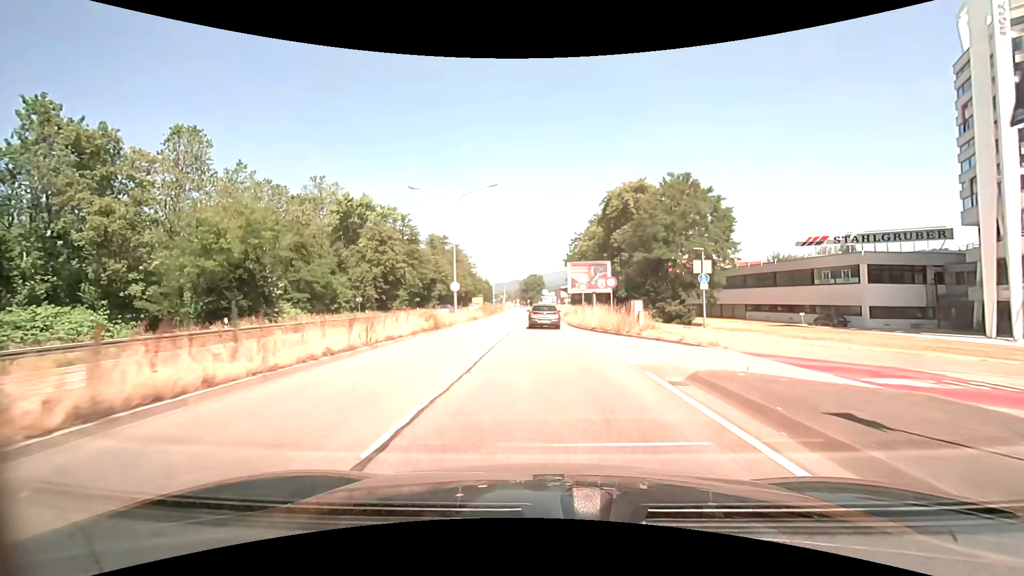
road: primary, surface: asphalt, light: Day
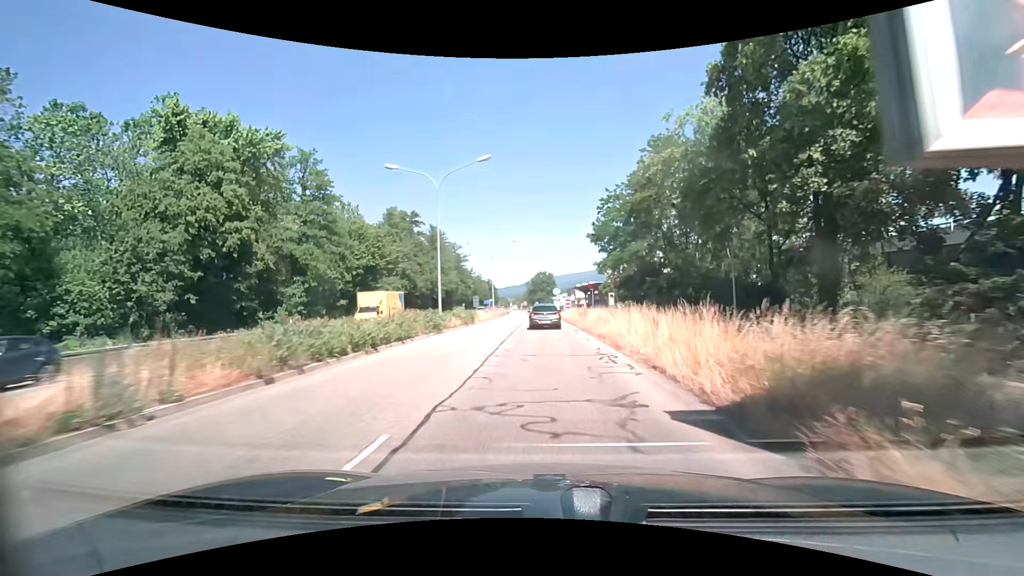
(-0.5, +41.4) m; -1°
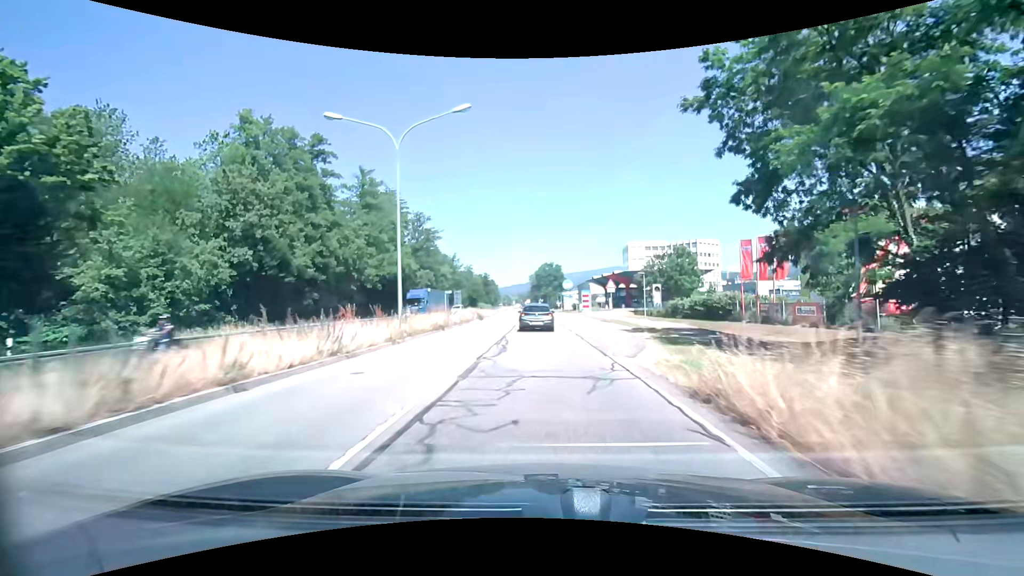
(-0.3, +43.7) m; -1°
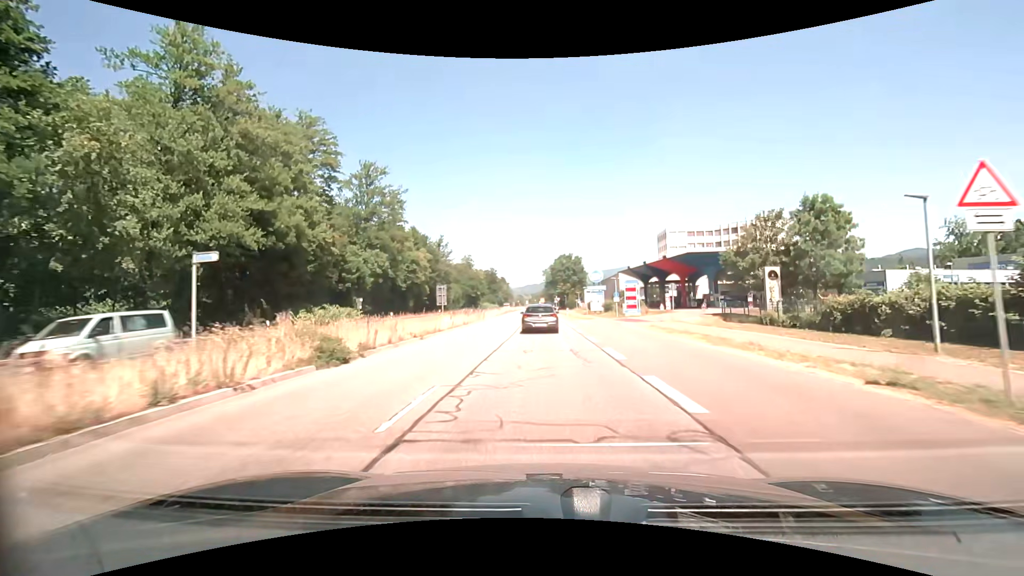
(-0.3, +34.4) m; -1°
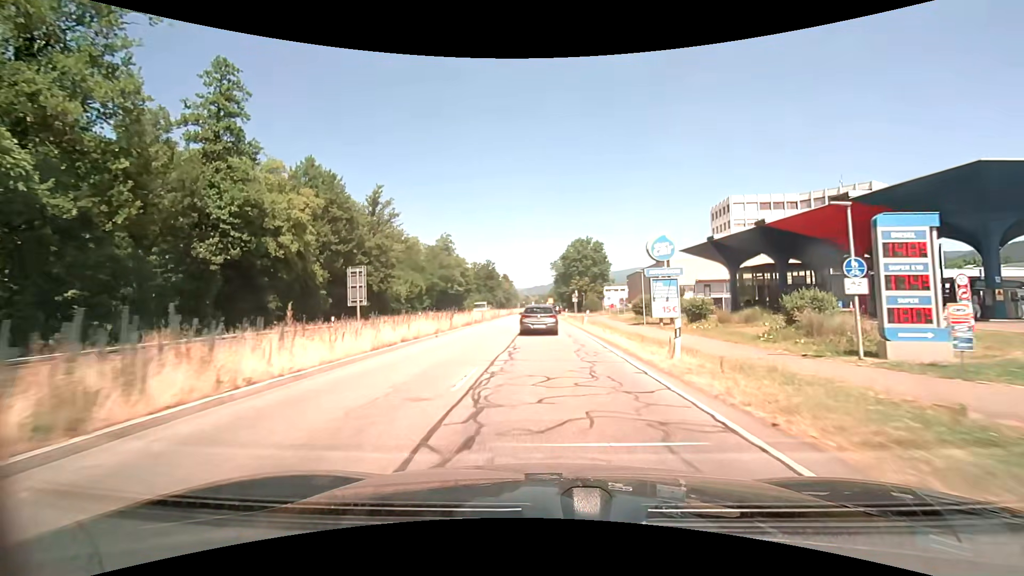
(-0.6, +42.4) m; -1°
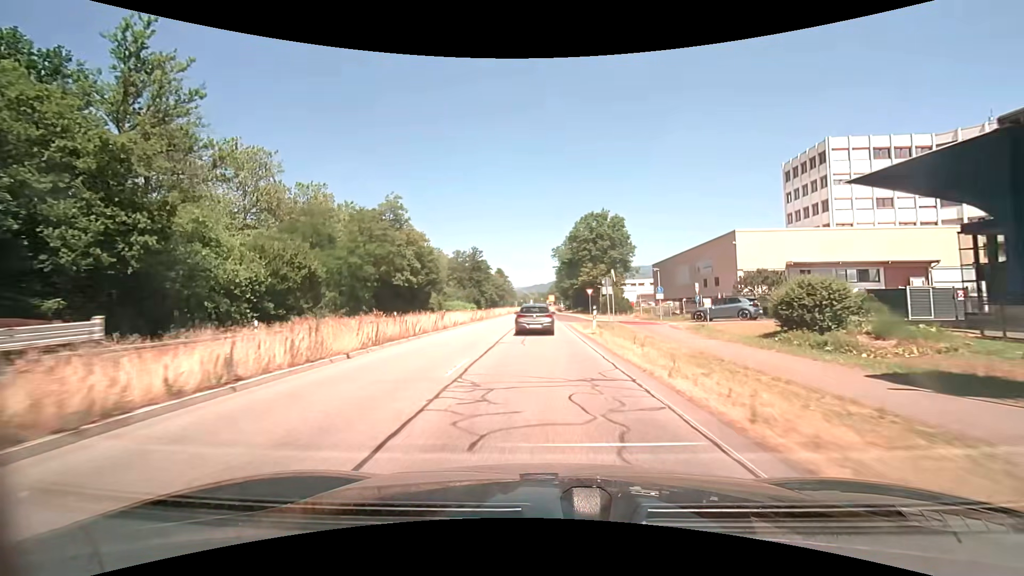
(0.0, +34.4) m; 0°
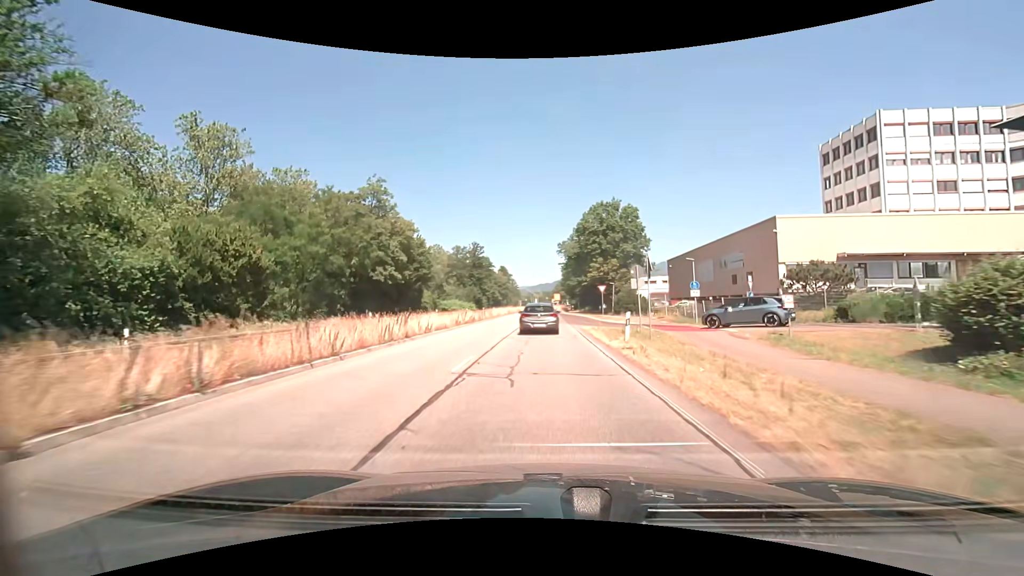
(-0.1, +8.6) m; -1°
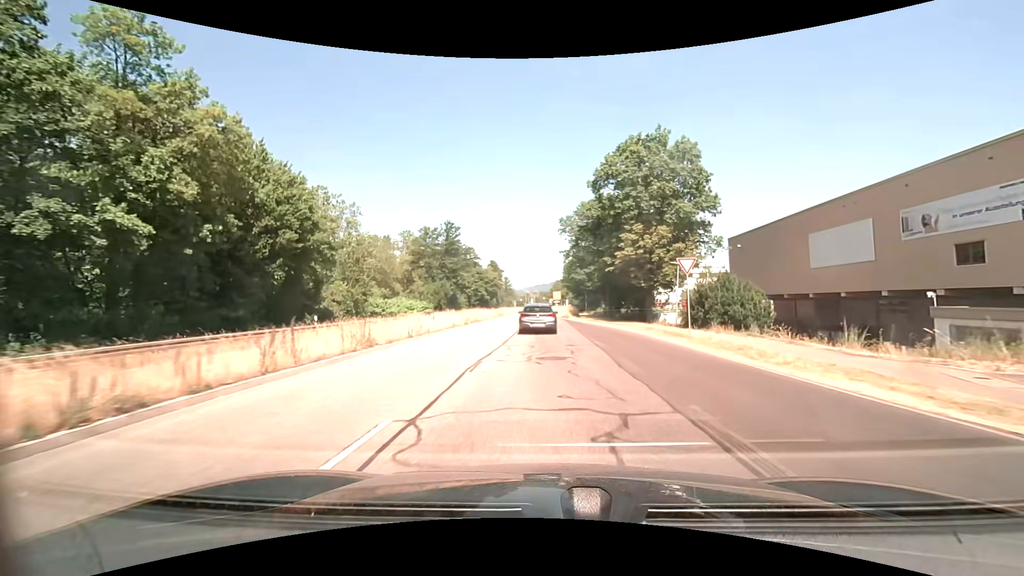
(0.0, +34.2) m; 0°
(0, +10) (0, +20) (0, +30) (0, +40) (0, +50) (+1, +60) (+1, +70) (+1, +80) (+1, +90) (+1, +100) m
